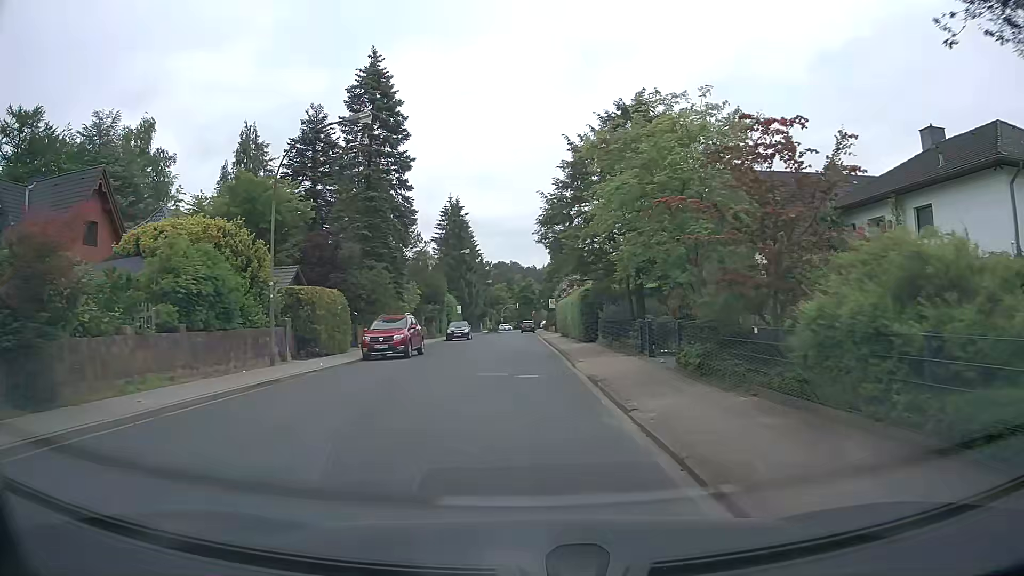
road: unclassified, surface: asphalt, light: Day
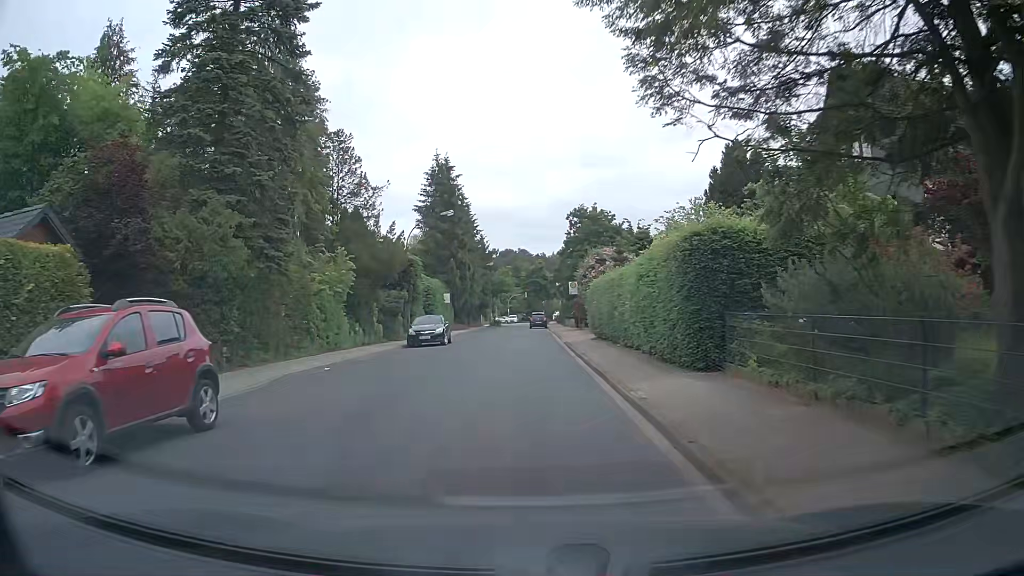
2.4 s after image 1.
(-0.2, +19.0) m; 0°
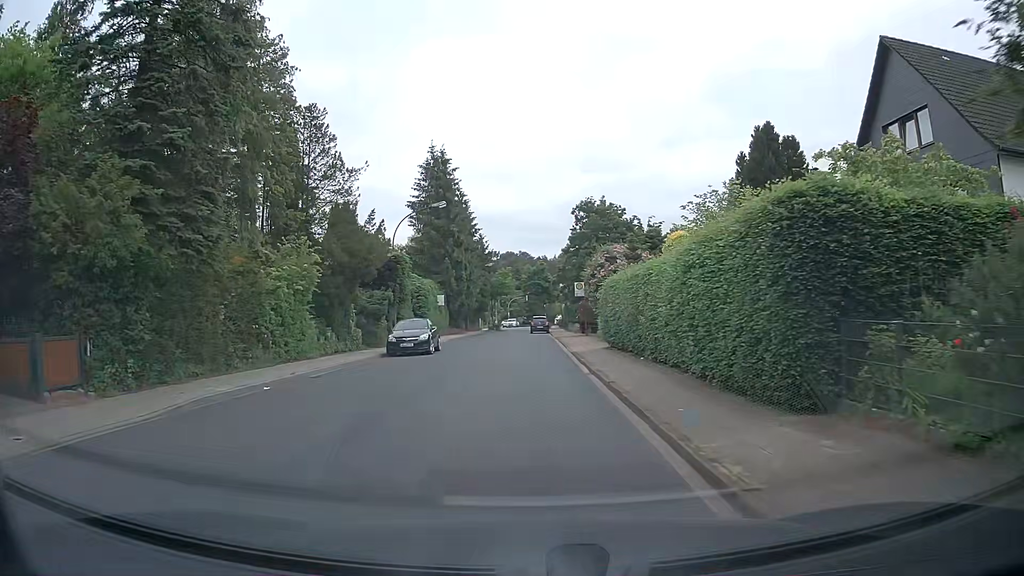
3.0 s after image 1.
(-0.1, +4.6) m; 0°
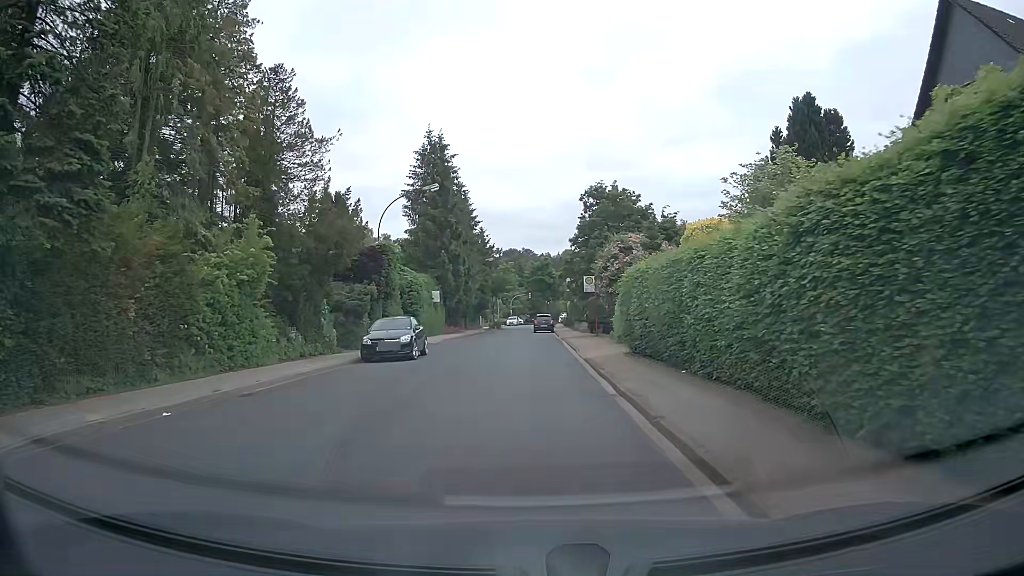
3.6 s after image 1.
(0.0, +4.5) m; 0°
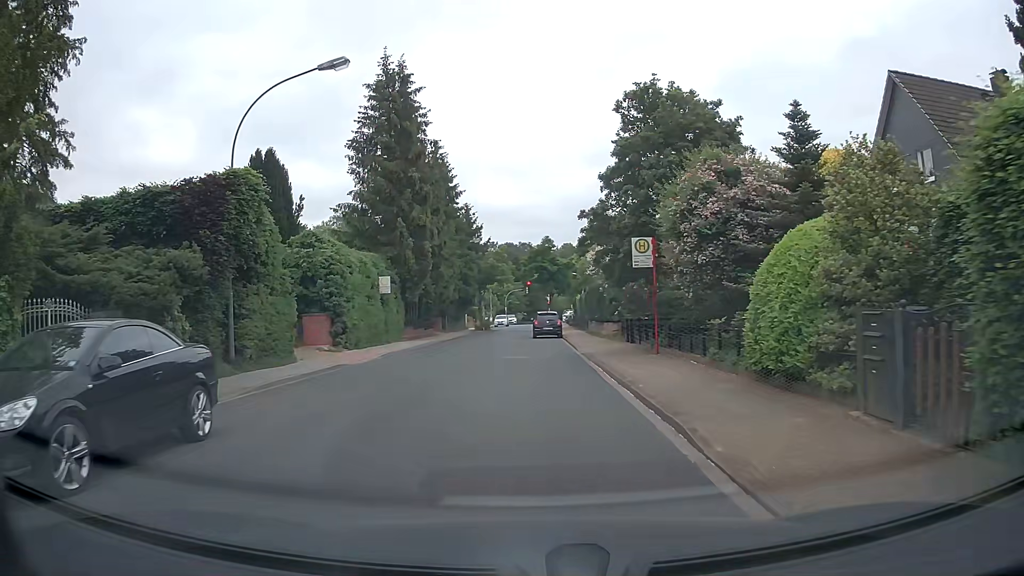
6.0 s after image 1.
(-0.1, +17.0) m; 0°
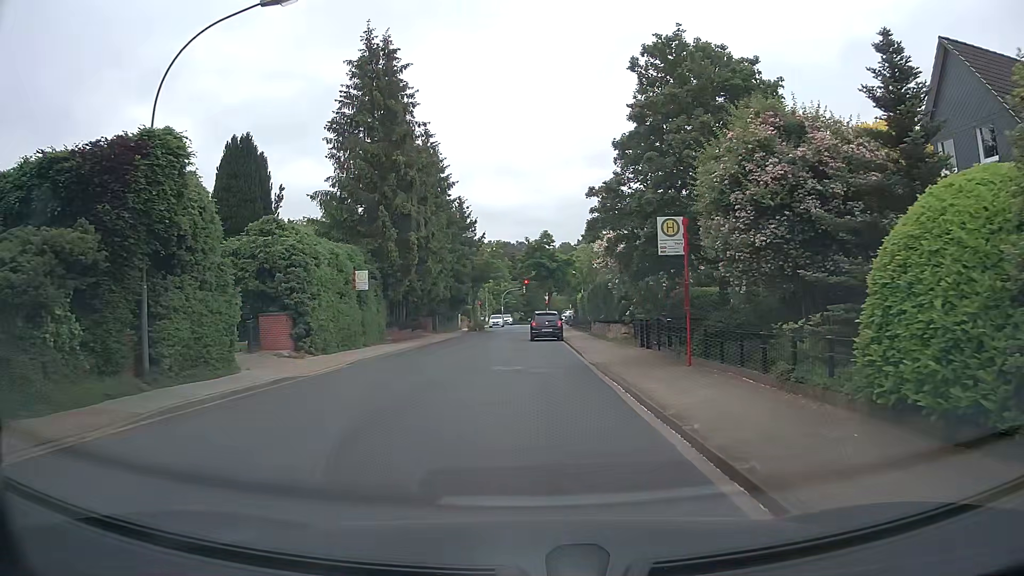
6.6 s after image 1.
(0.0, +4.0) m; +1°
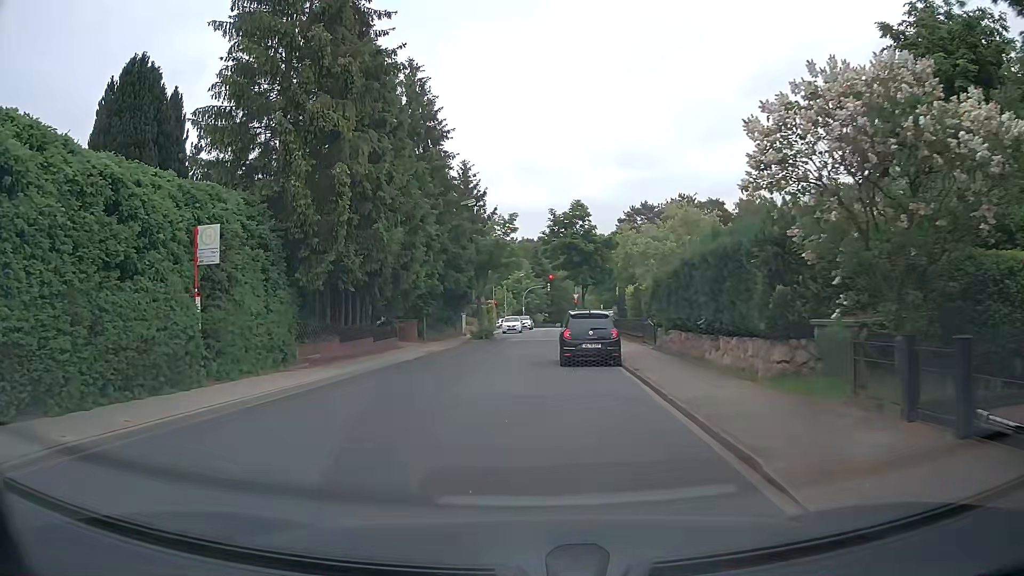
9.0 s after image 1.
(-0.3, +15.8) m; -2°
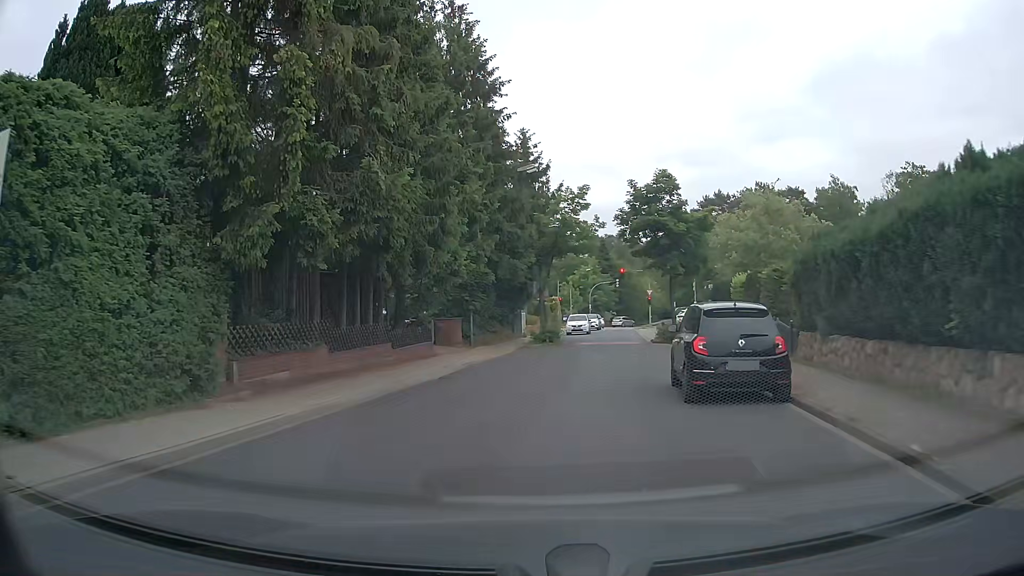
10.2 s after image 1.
(-0.5, +8.3) m; -5°
(0, +10) (+1, +20) (+3, +30) (+5, +40) (+6, +50) (+7, +59) (+8, +69) (+10, +79) (+12, +89) (+15, +99) m
